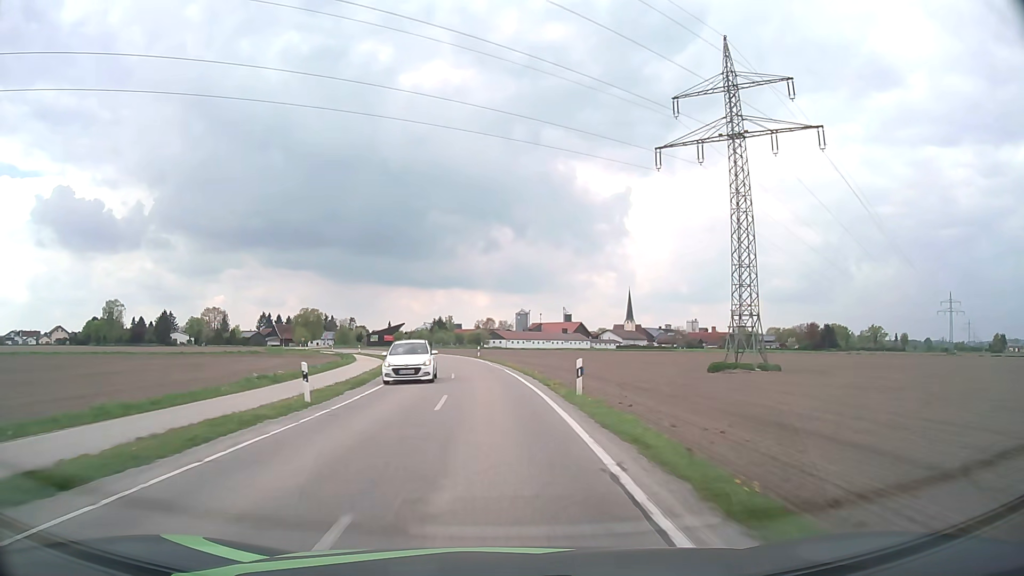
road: tertiary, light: Day
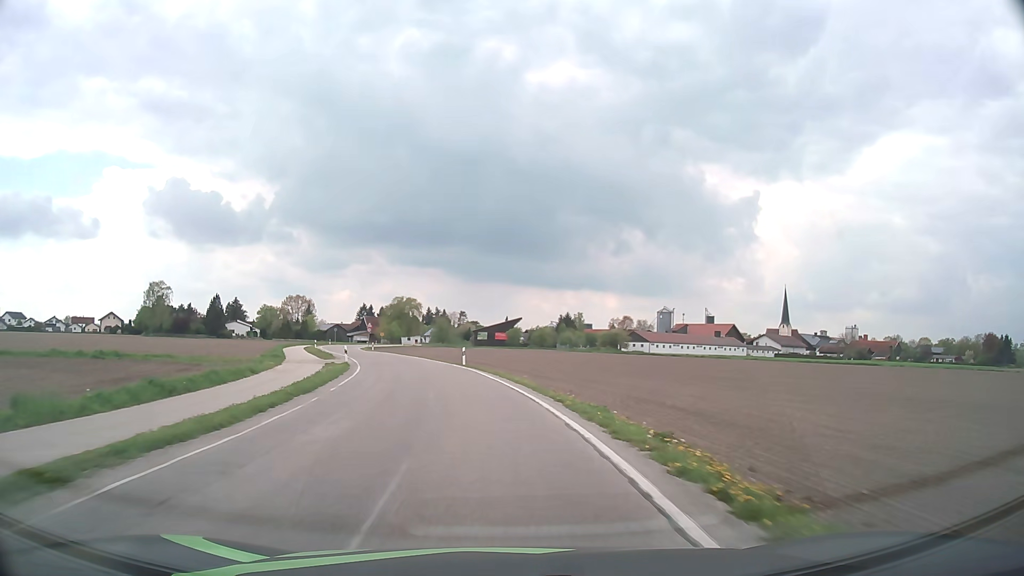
(-4.7, +57.5) m; -11°
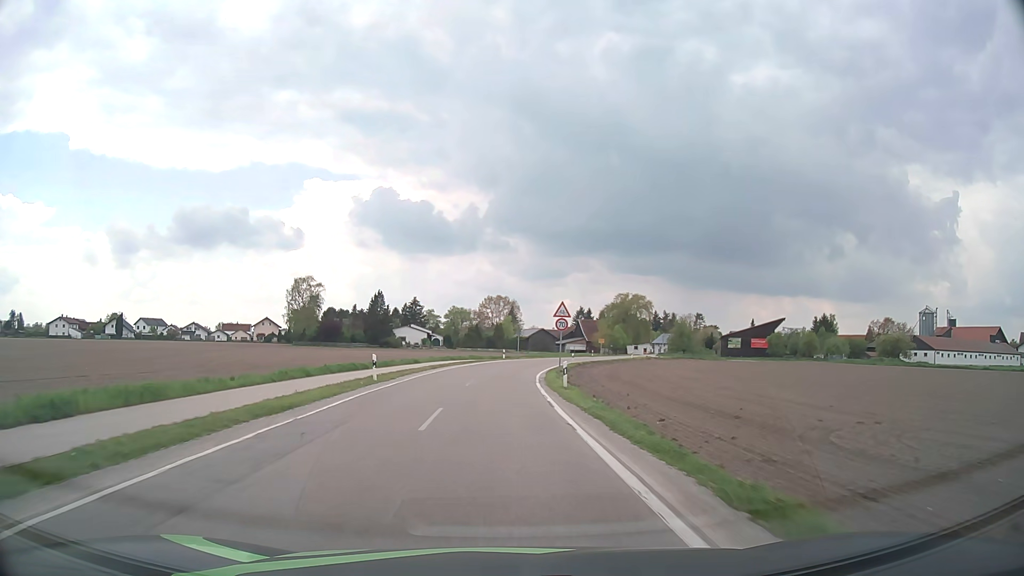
(-8.8, +52.8) m; -18°
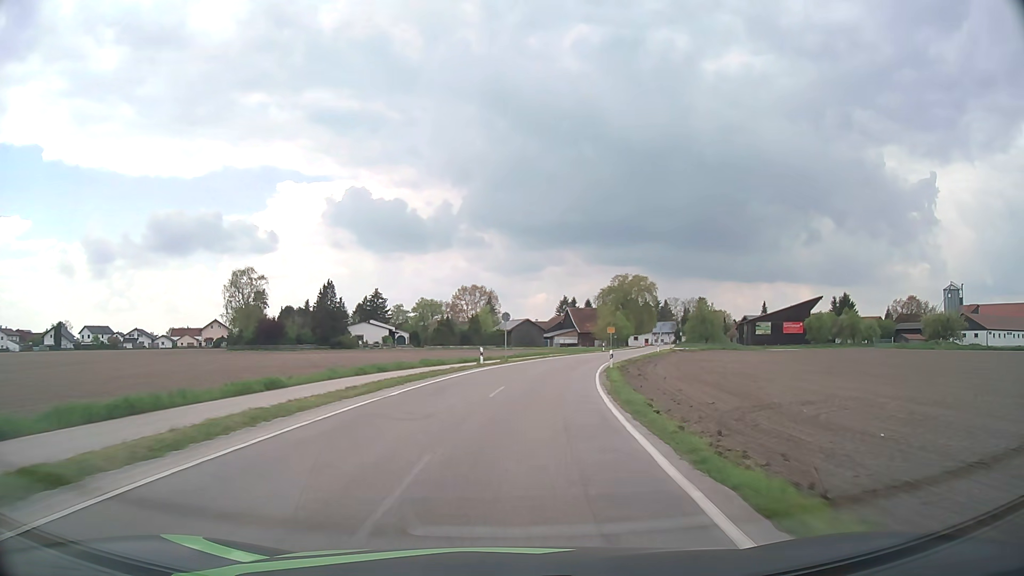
(-0.1, +29.8) m; +2°
(0, +10) (+1, +20) (+2, +30) (+4, +40) (+6, +49) (+9, +59) (+12, +69) (+15, +78) (+18, +88) (+21, +97) m
